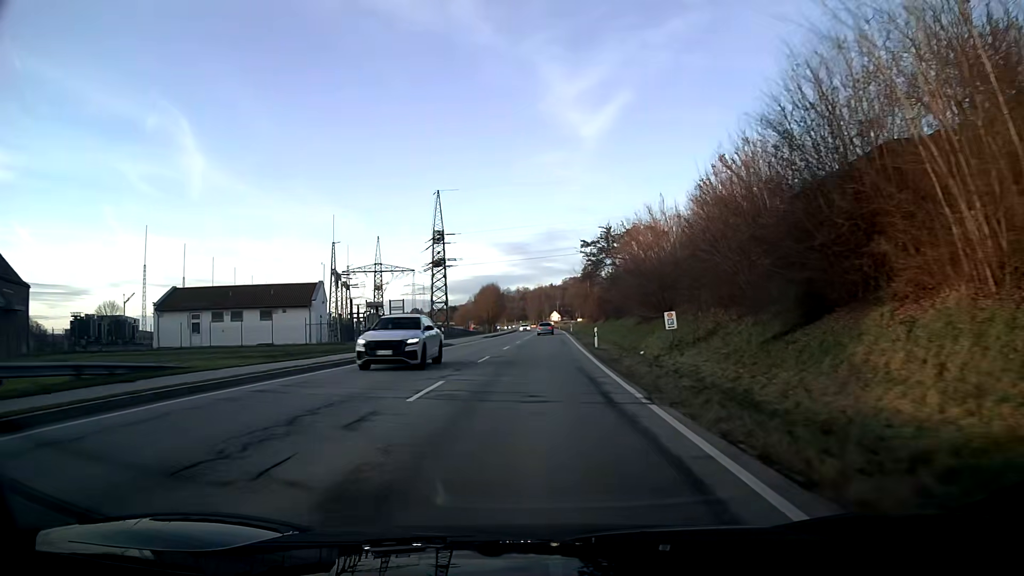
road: primary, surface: asphalt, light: Day
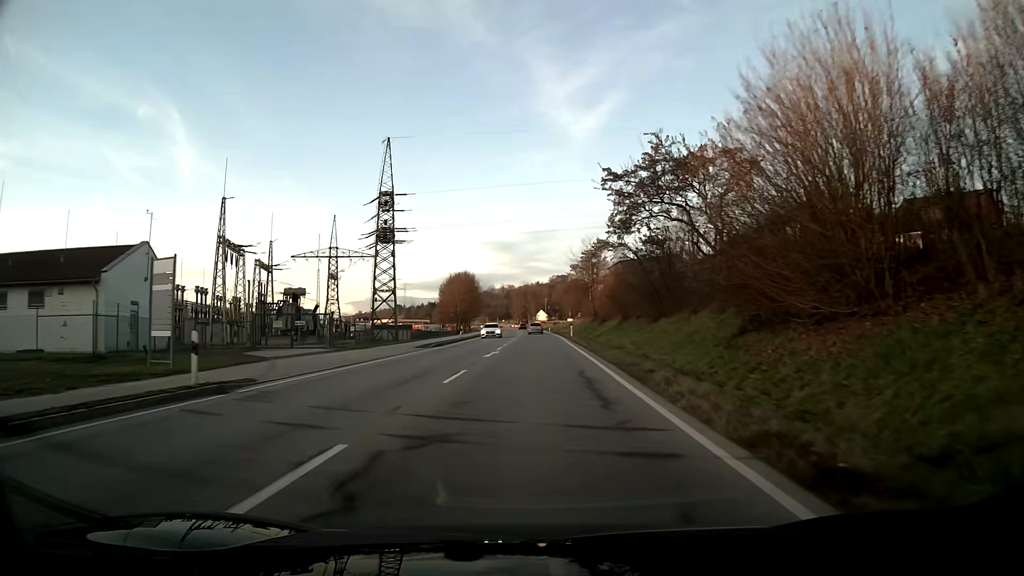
(+0.4, +32.4) m; +1°
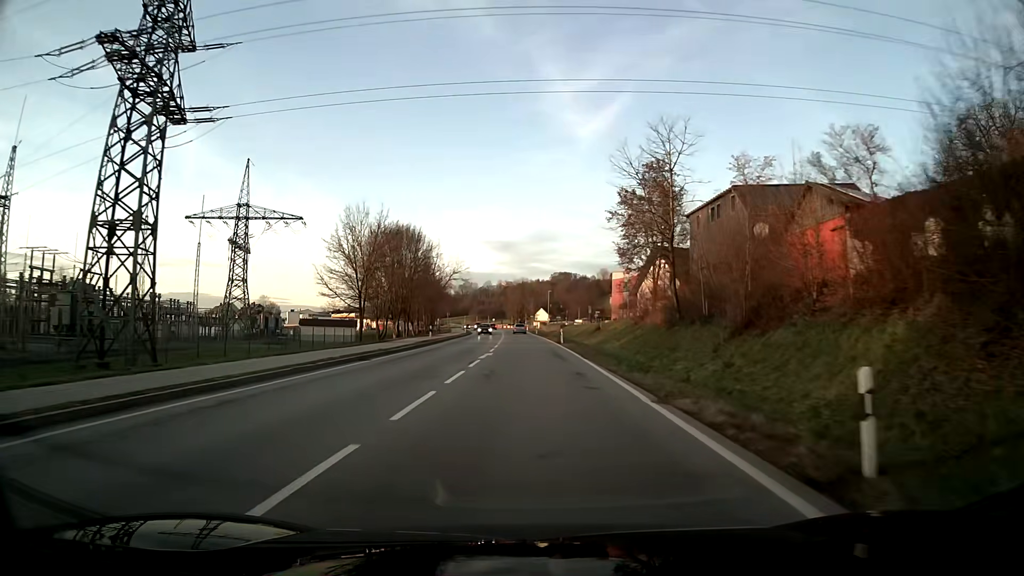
(+0.2, +54.7) m; 0°
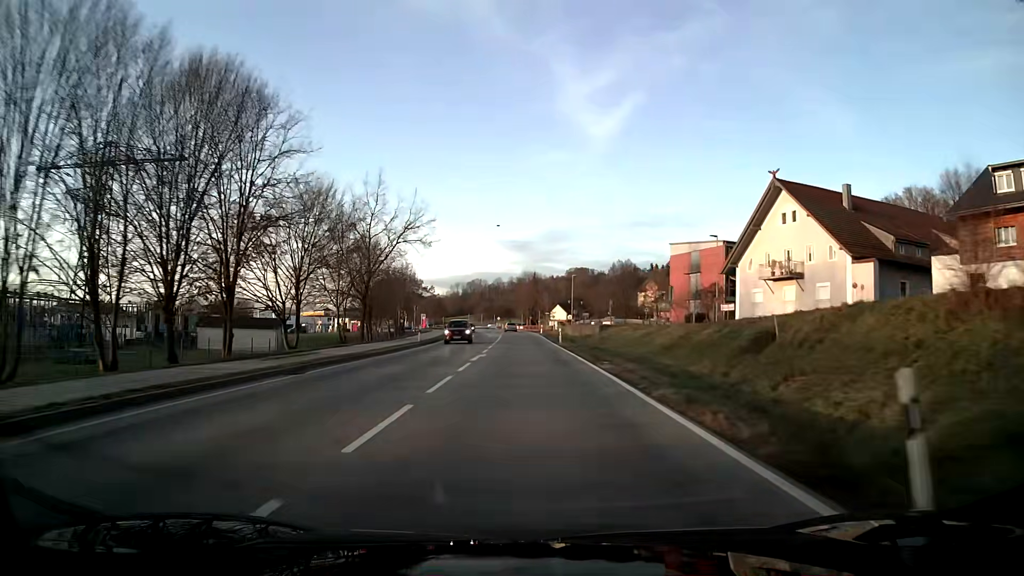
(-0.5, +44.8) m; -1°
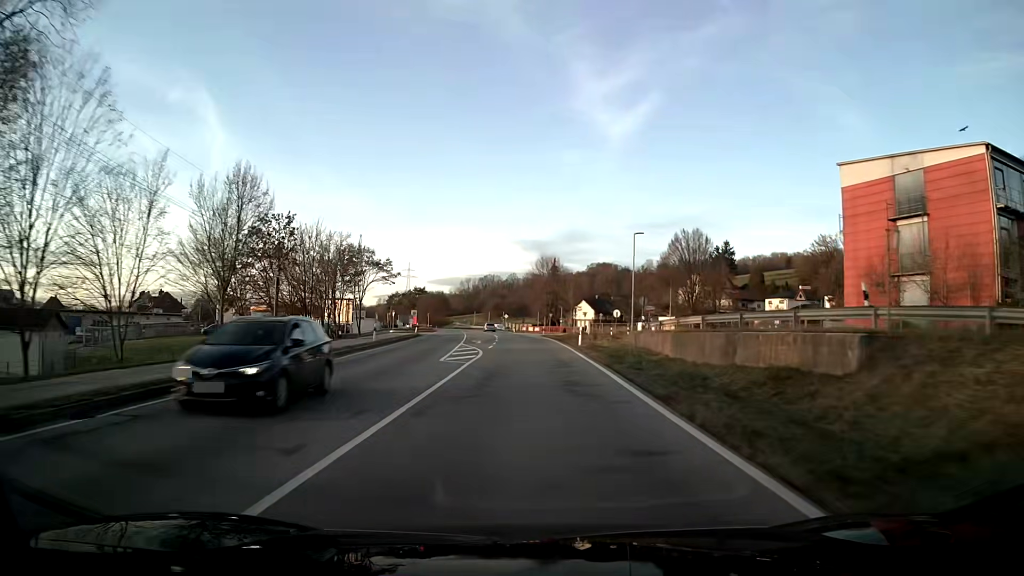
(-0.5, +45.7) m; -1°
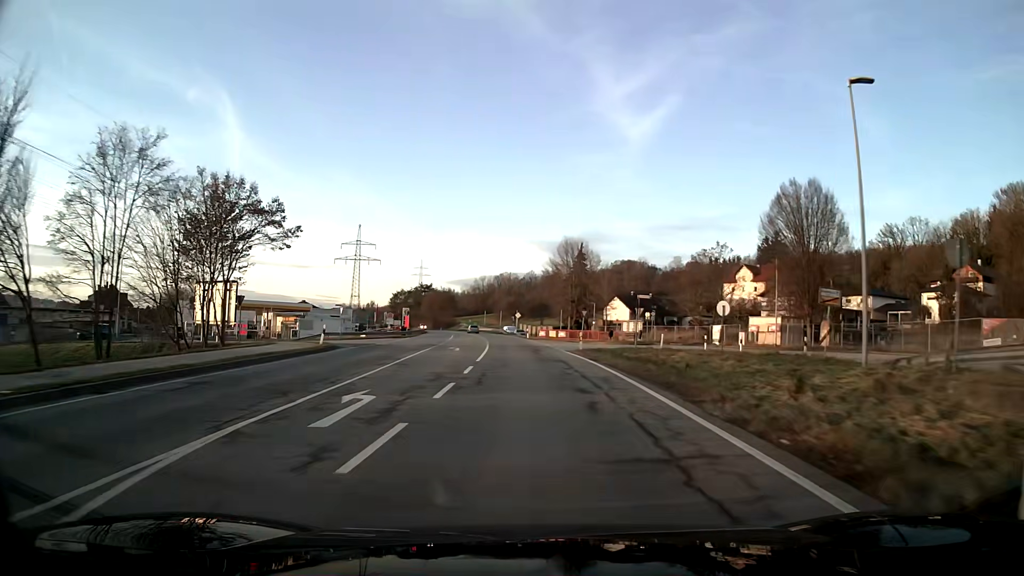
(-0.4, +34.5) m; -2°
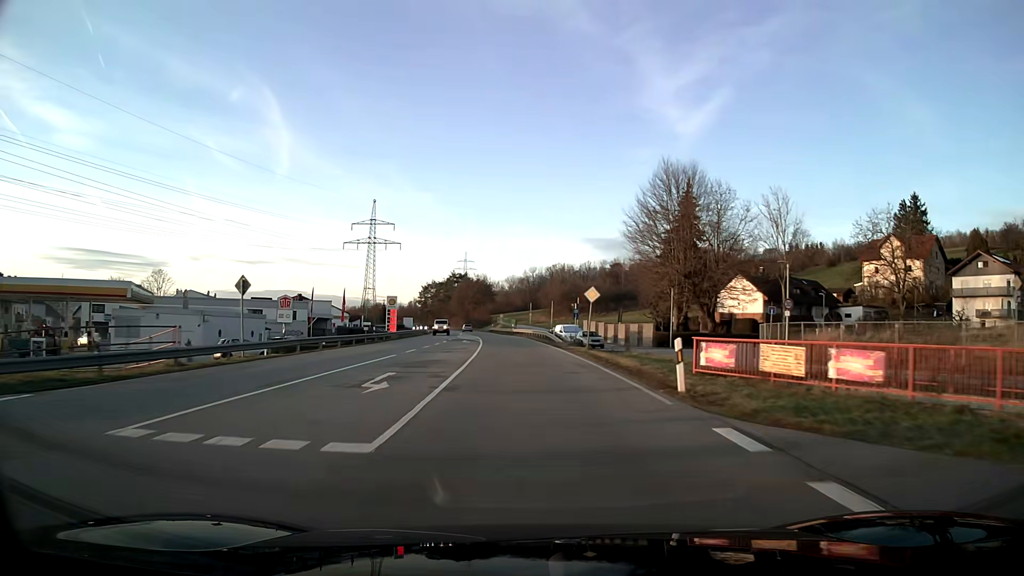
(-2.3, +57.5) m; -5°
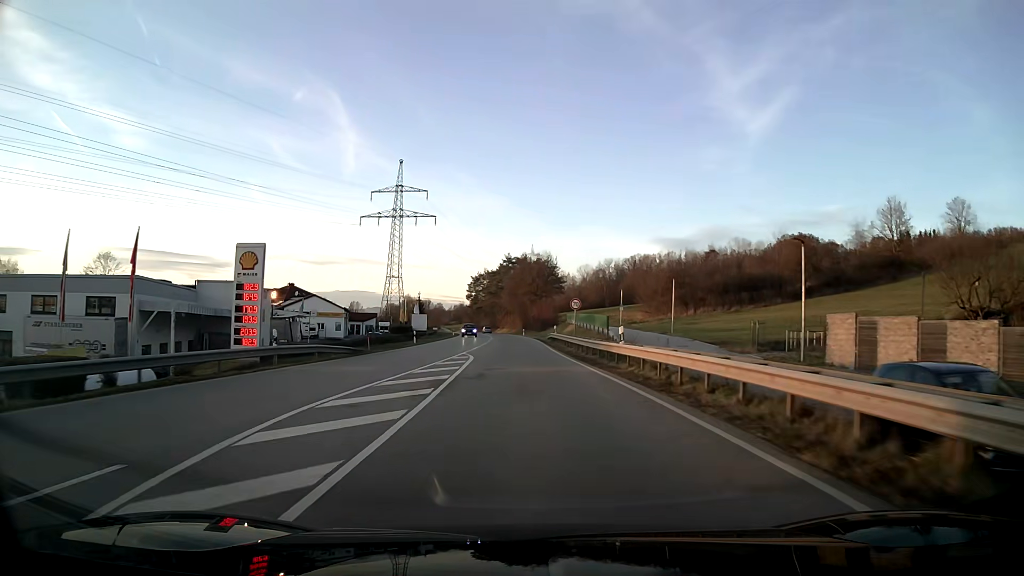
(-2.9, +57.9) m; -6°
